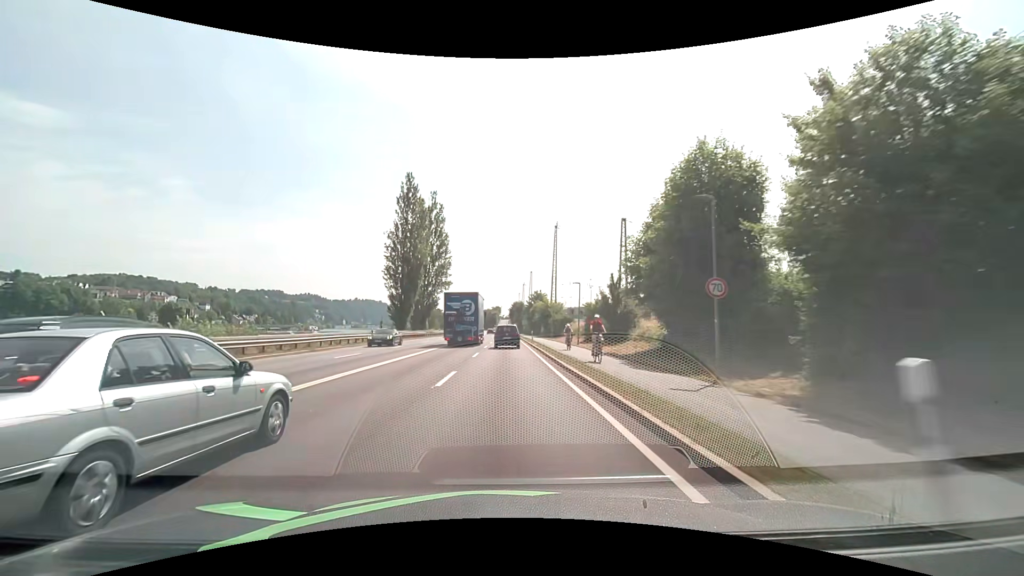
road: primary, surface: asphalt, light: Day
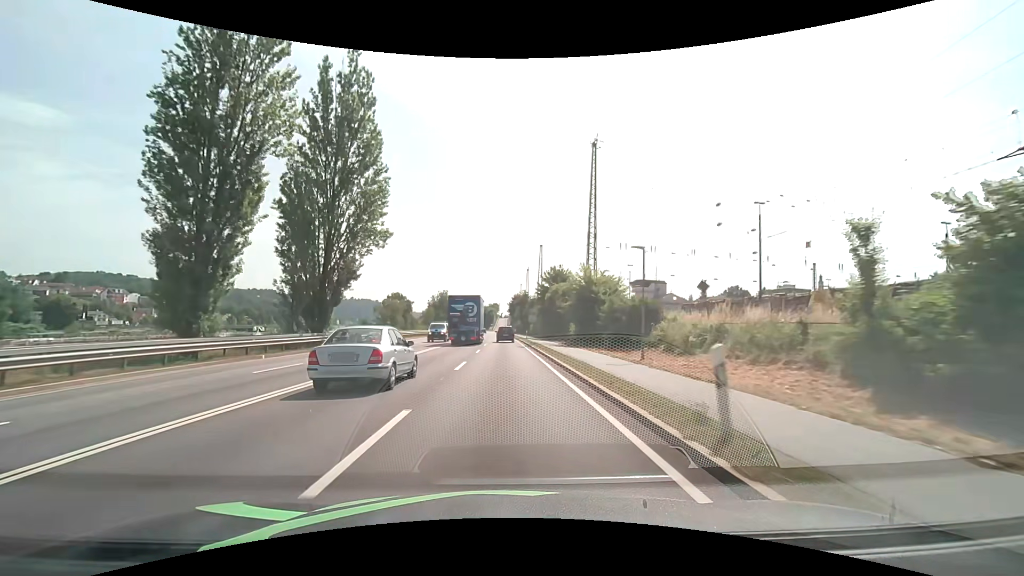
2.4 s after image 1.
(+0.1, +43.7) m; 0°
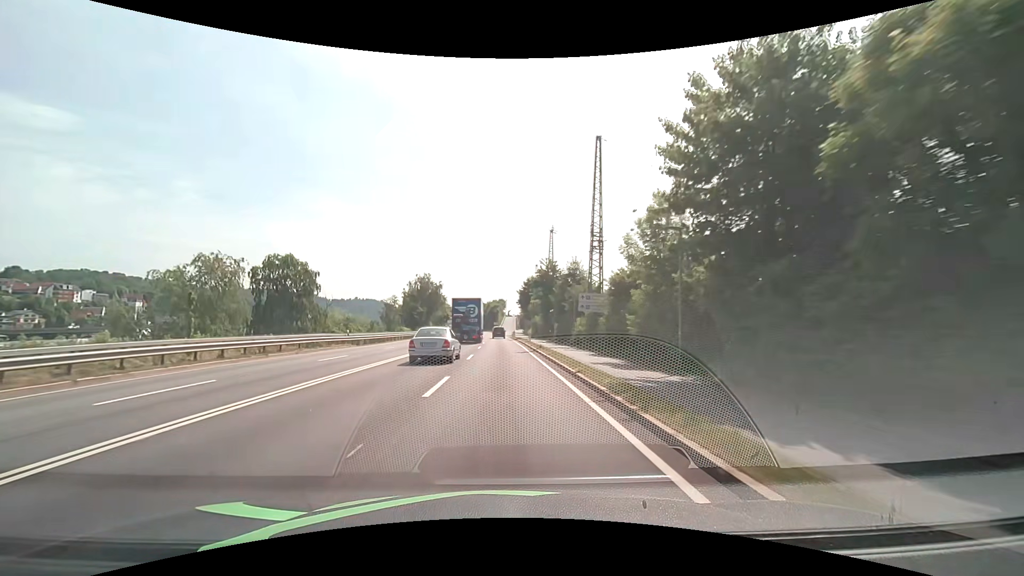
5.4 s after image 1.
(-0.2, +54.5) m; -1°
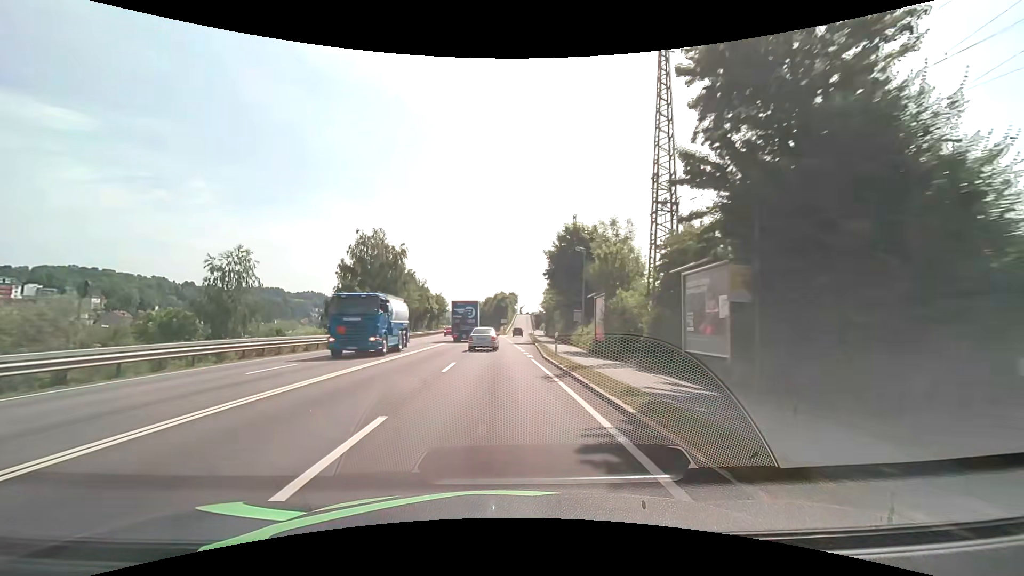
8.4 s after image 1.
(-0.5, +54.6) m; -1°
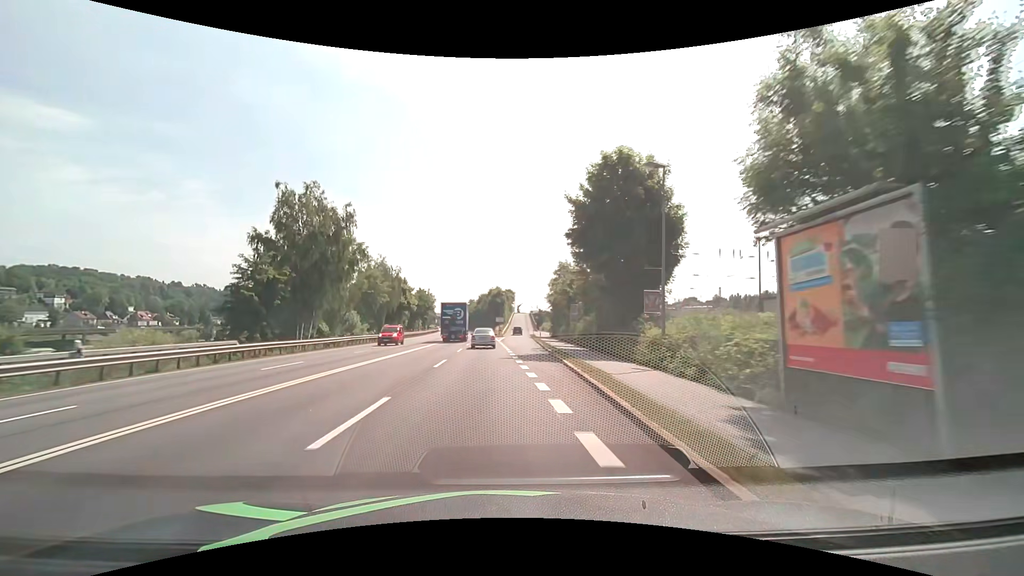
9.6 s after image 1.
(-0.1, +21.8) m; 0°
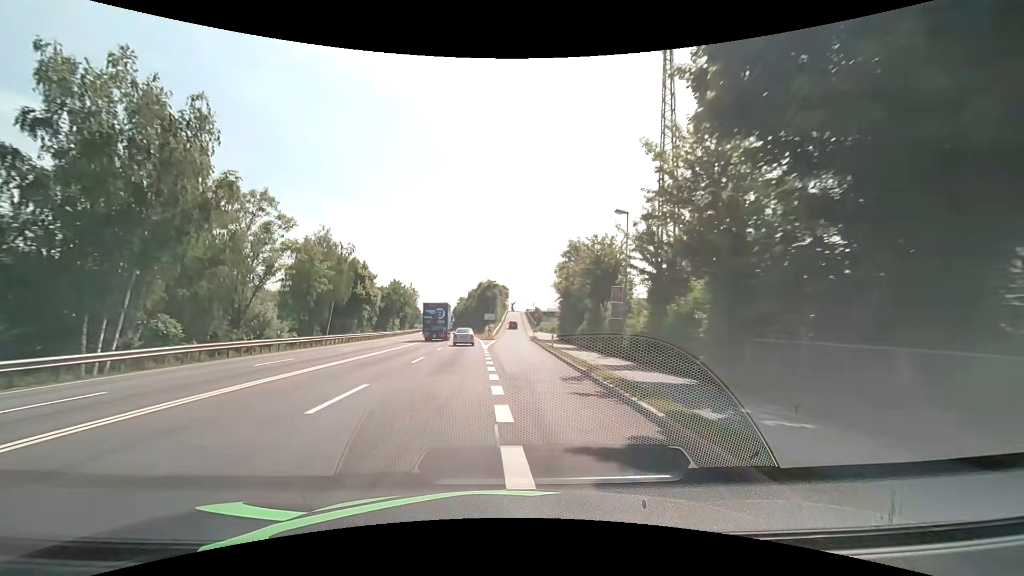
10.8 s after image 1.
(+0.2, +21.8) m; +1°
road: unclassified
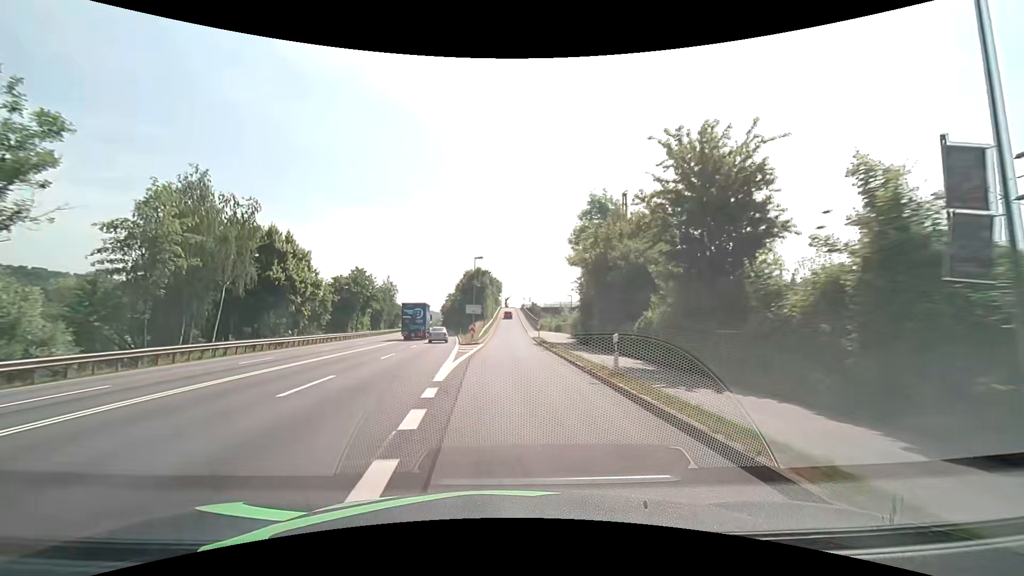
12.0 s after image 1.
(+0.1, +21.5) m; +1°
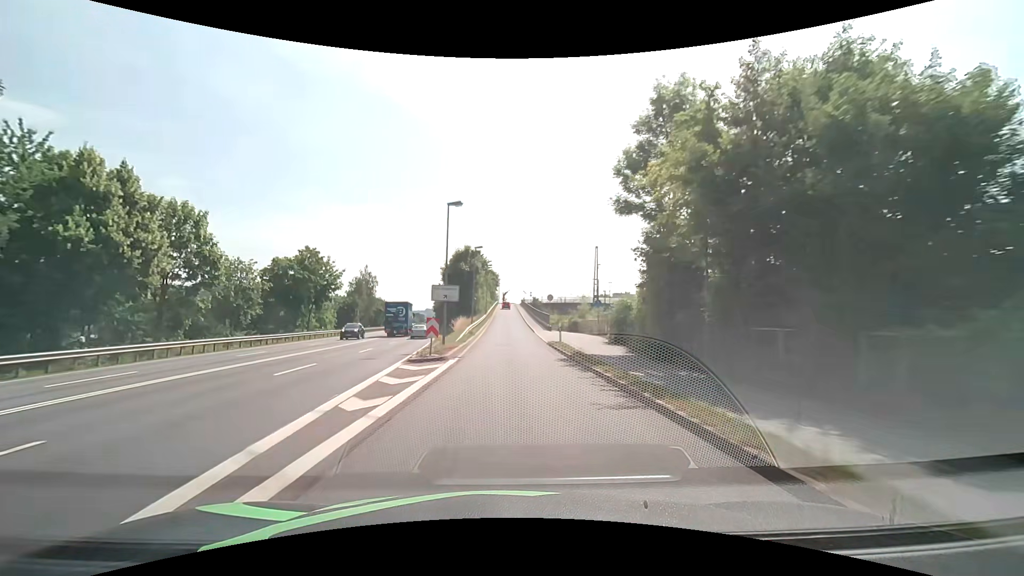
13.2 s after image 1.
(0.0, +19.6) m; 0°
(0, +10) (0, +20) (0, +30) (0, +40) (0, +50) (0, +60) (0, +70) (0, +80) (0, +90) (0, +100) m
